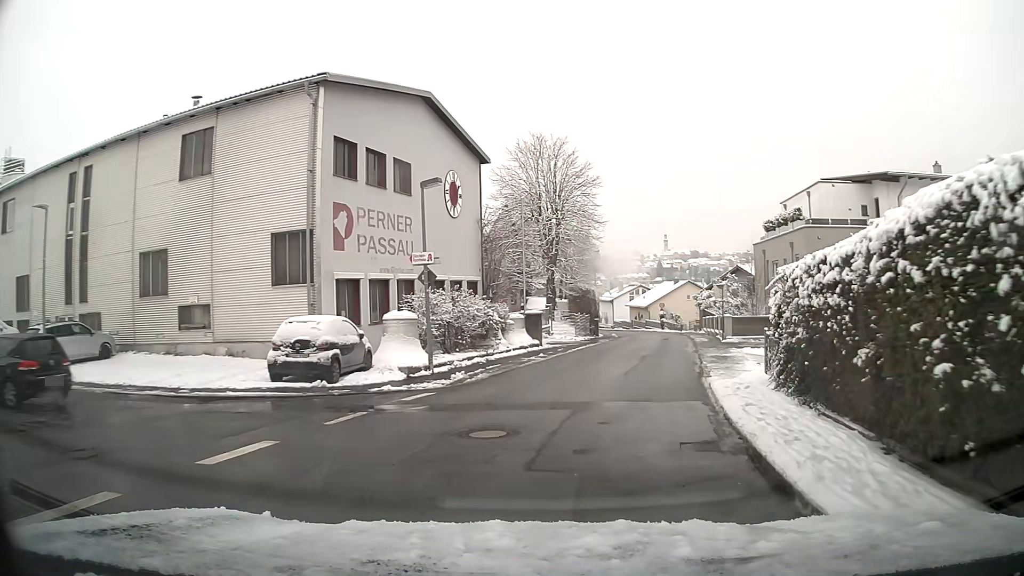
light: Day
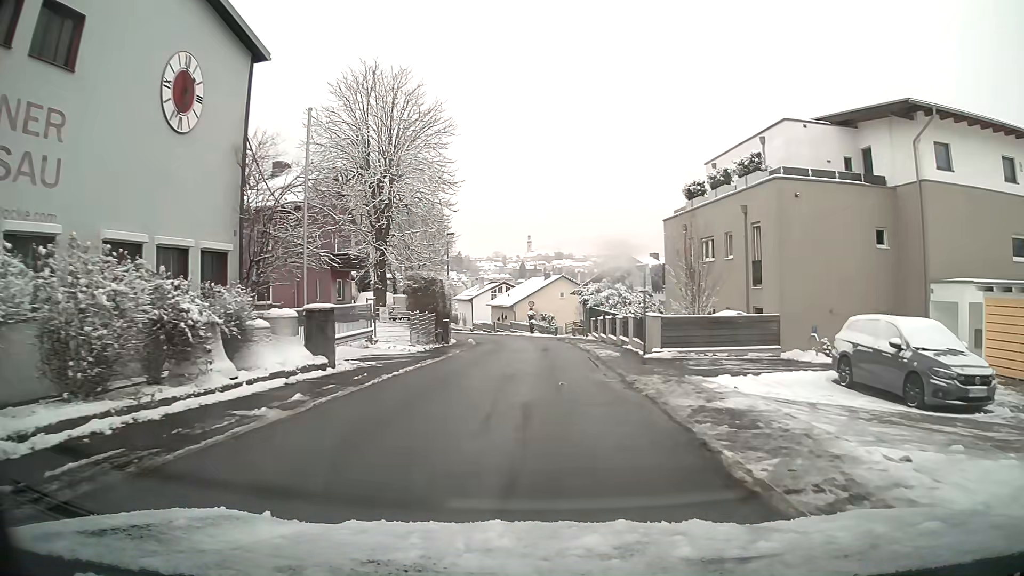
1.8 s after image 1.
(+1.5, +13.9) m; +11°
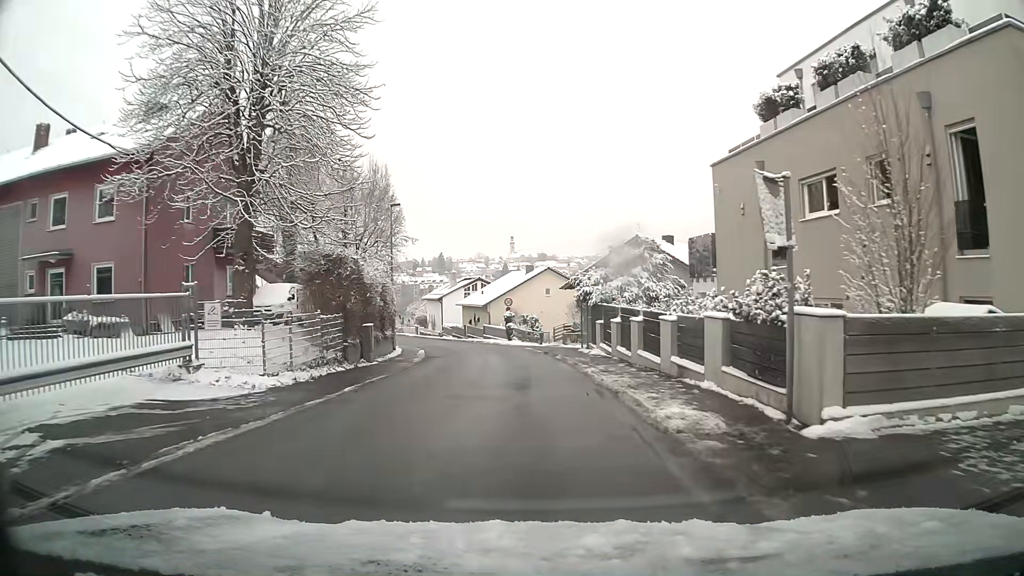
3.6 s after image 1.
(+0.2, +14.3) m; +1°
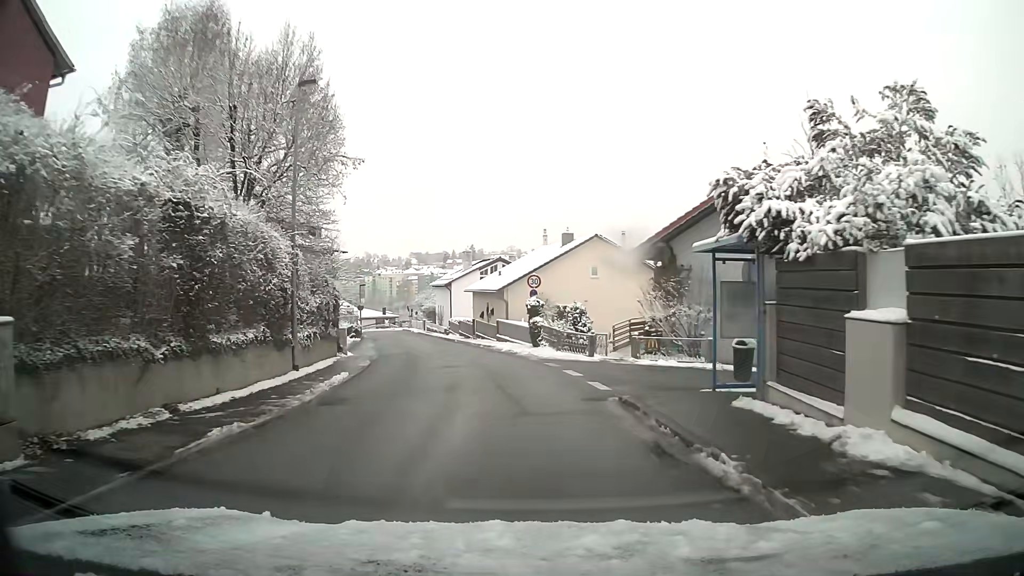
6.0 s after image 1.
(-0.4, +19.3) m; -3°
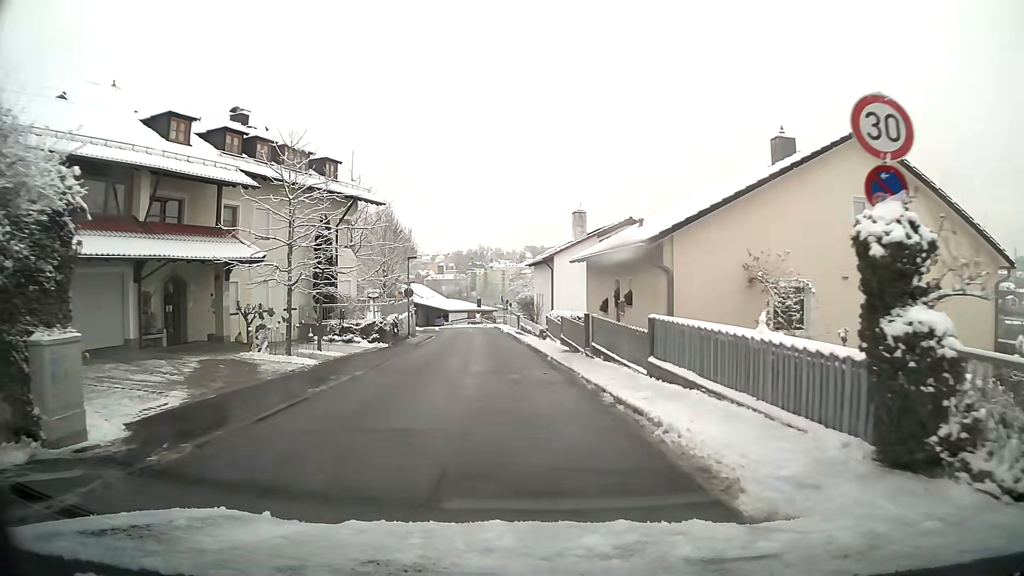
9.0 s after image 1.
(-1.8, +23.0) m; -10°
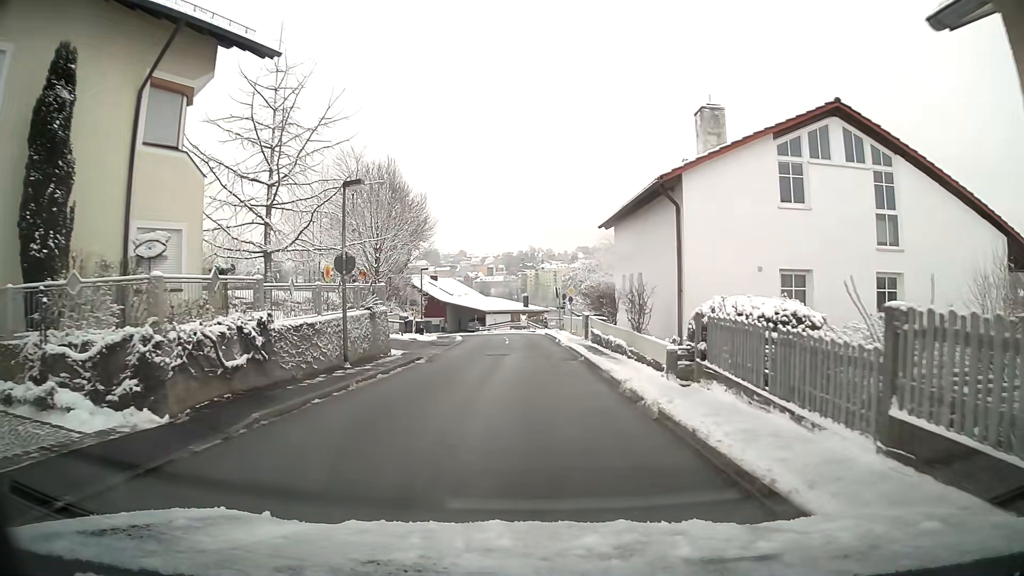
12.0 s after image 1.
(-1.1, +22.8) m; -4°
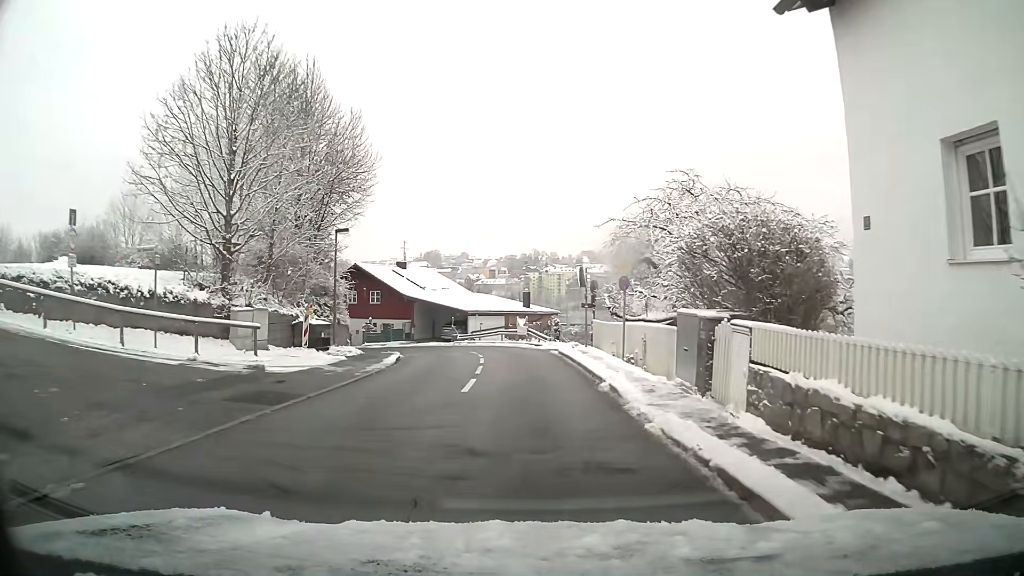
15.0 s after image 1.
(-0.1, +22.3) m; 0°
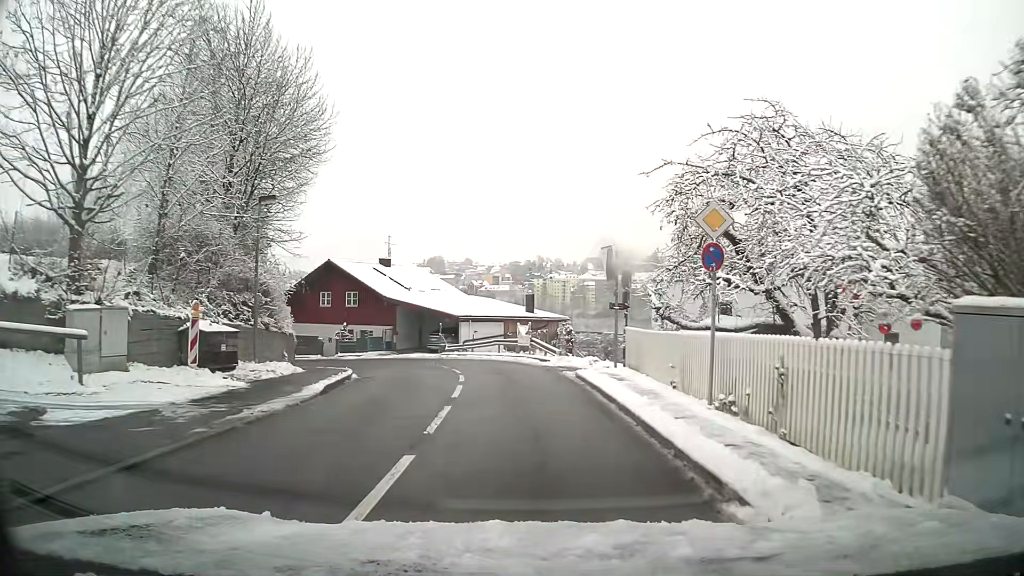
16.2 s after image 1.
(0.0, +8.4) m; -1°
